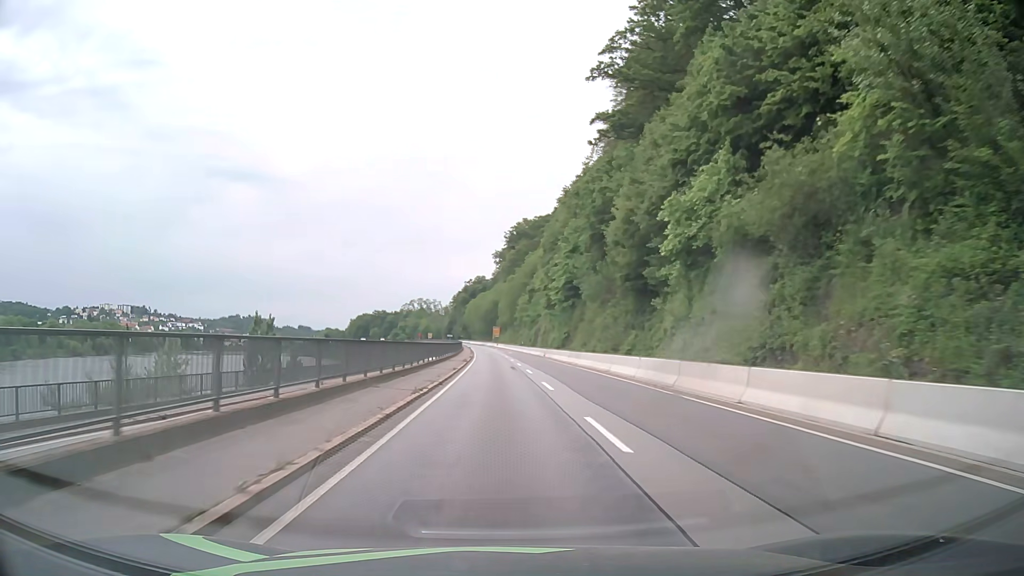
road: primary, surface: asphalt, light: Day
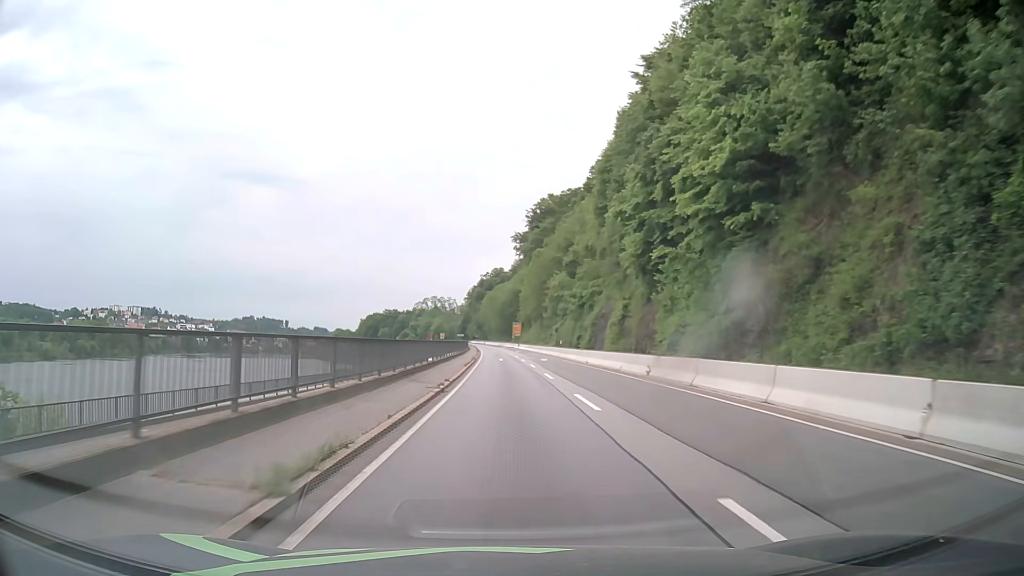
(-0.8, +43.0) m; -2°
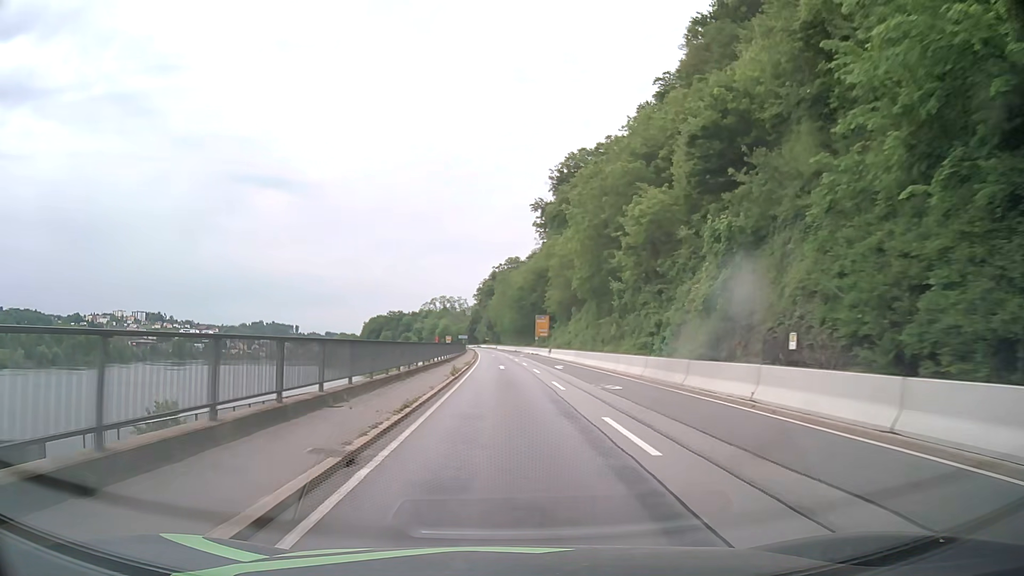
(-0.6, +53.6) m; -1°
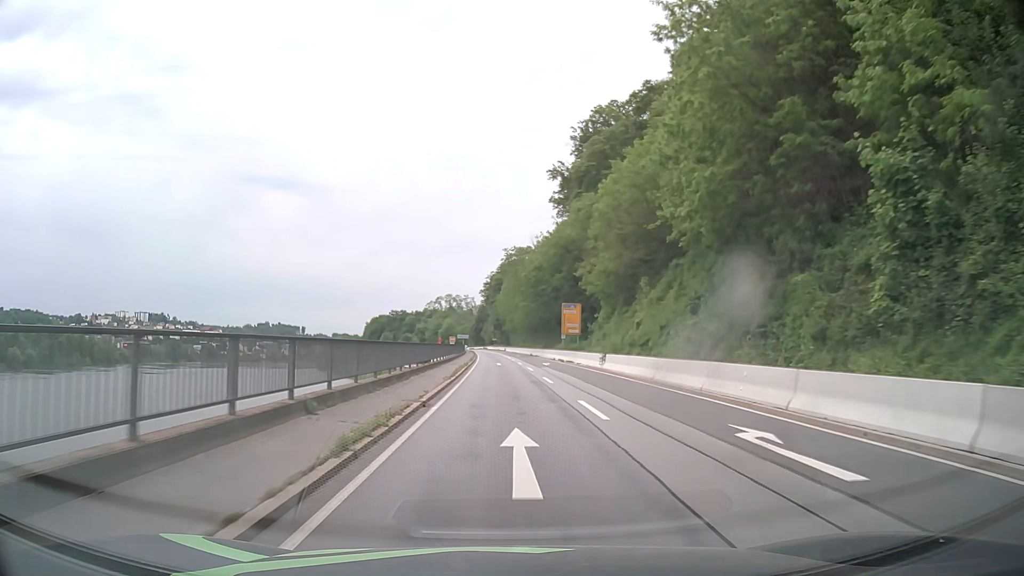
(-0.3, +32.2) m; -1°
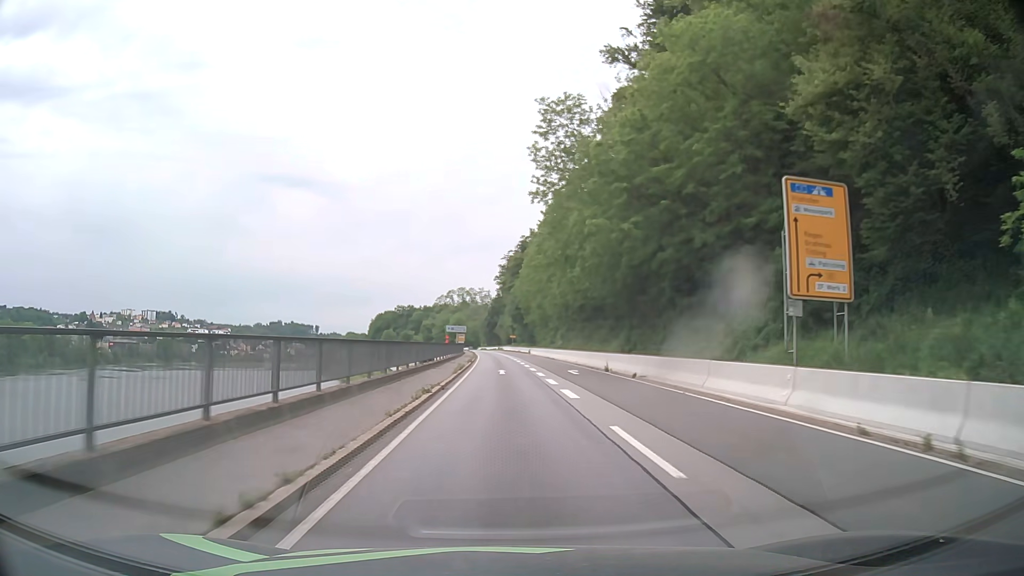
(-0.8, +53.6) m; -2°
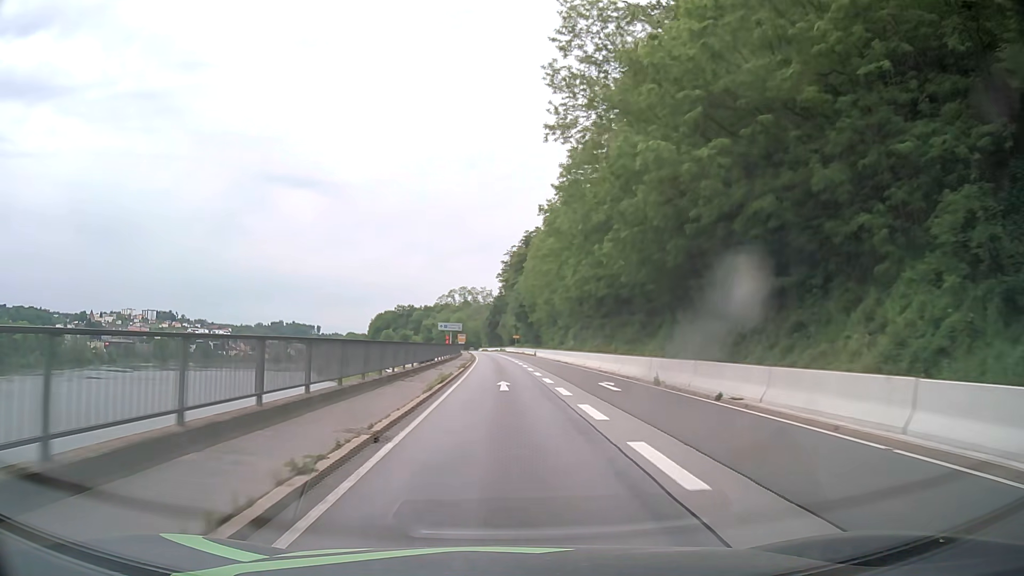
(0.0, +10.7) m; 0°
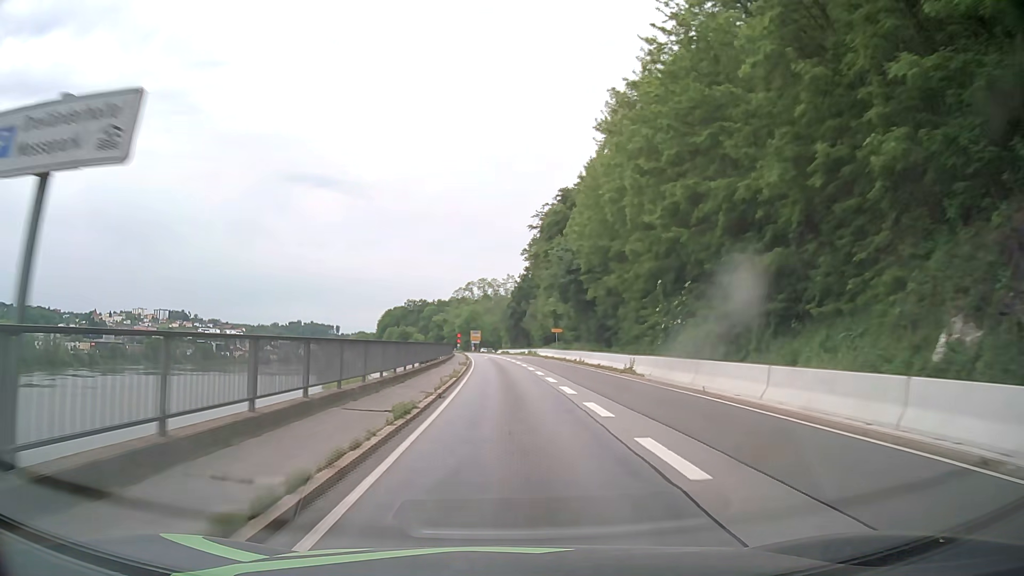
(-0.9, +53.8) m; -2°
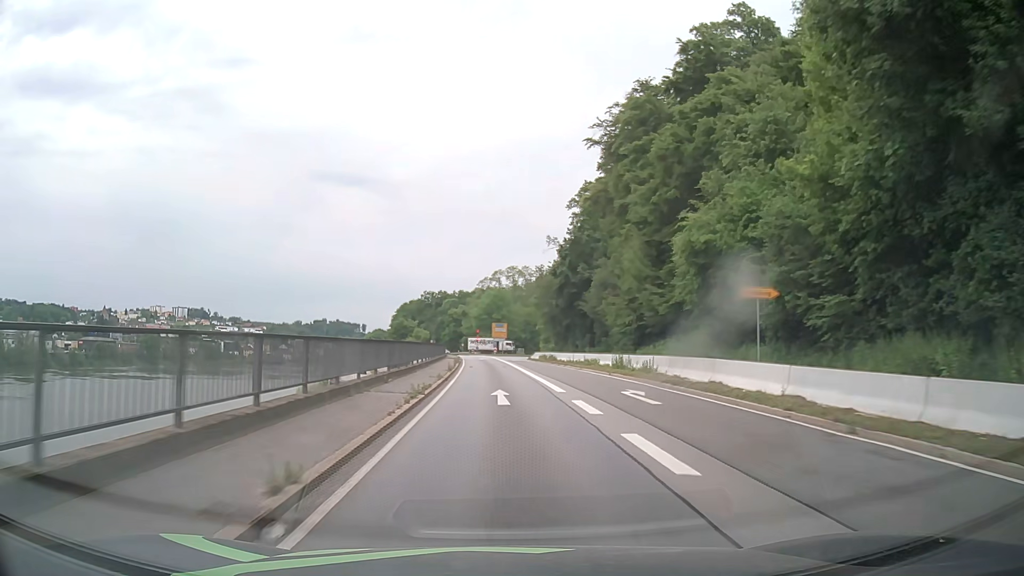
(-1.1, +53.7) m; -2°
(0, +10) (0, +20) (-1, +30) (-1, +40) (-1, +50) (-2, +60) (-3, +70) (-3, +80) (-4, +90) (-5, +100) m
